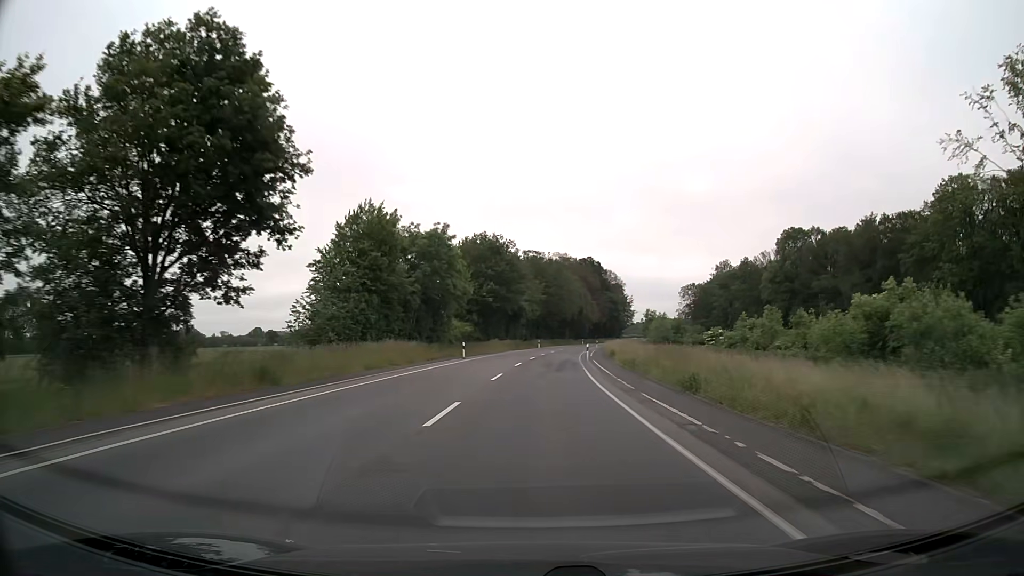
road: secondary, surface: asphalt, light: Day
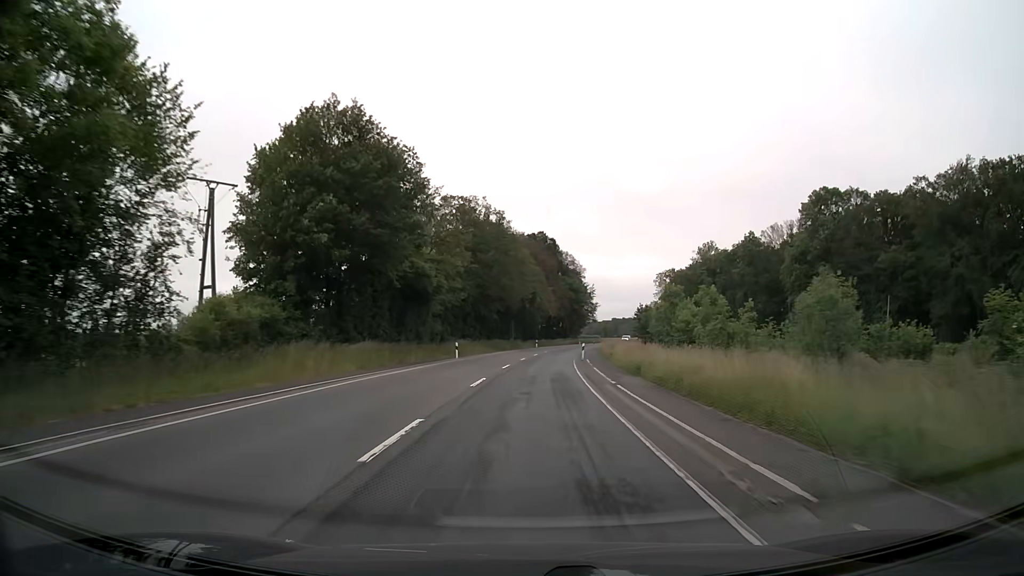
(+2.3, +50.6) m; +5°
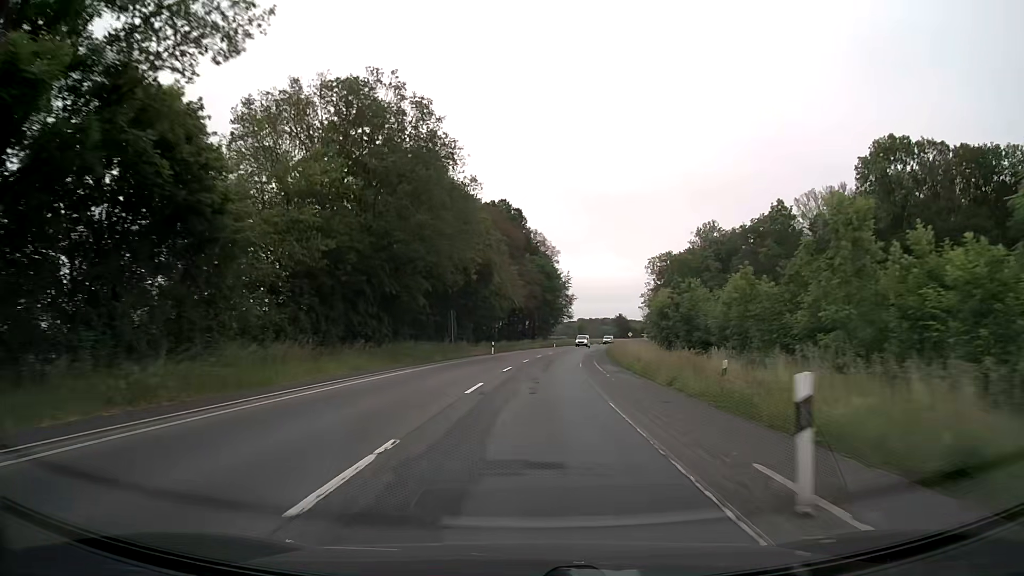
(+1.1, +38.0) m; +3°
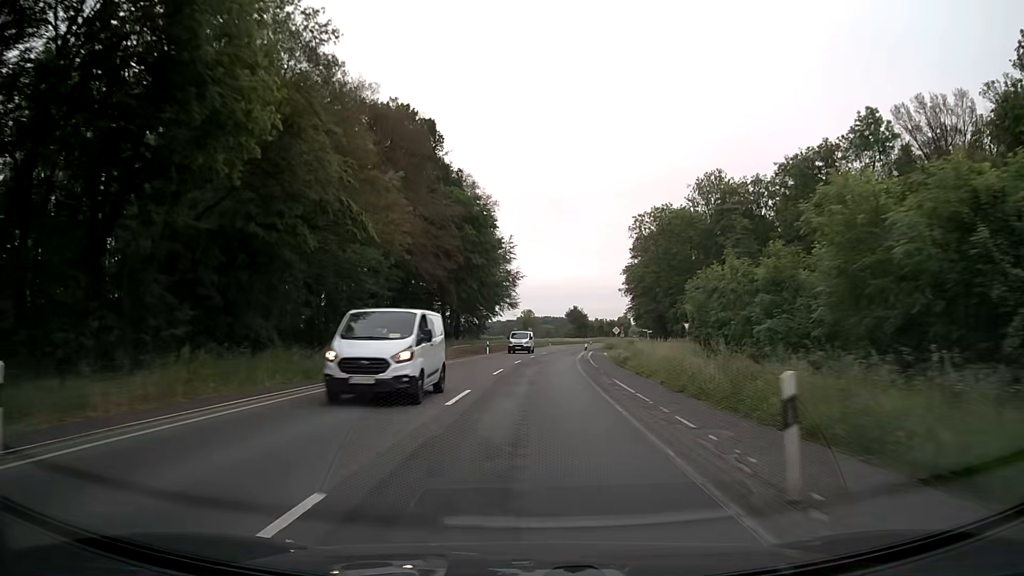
(+2.3, +50.6) m; +5°
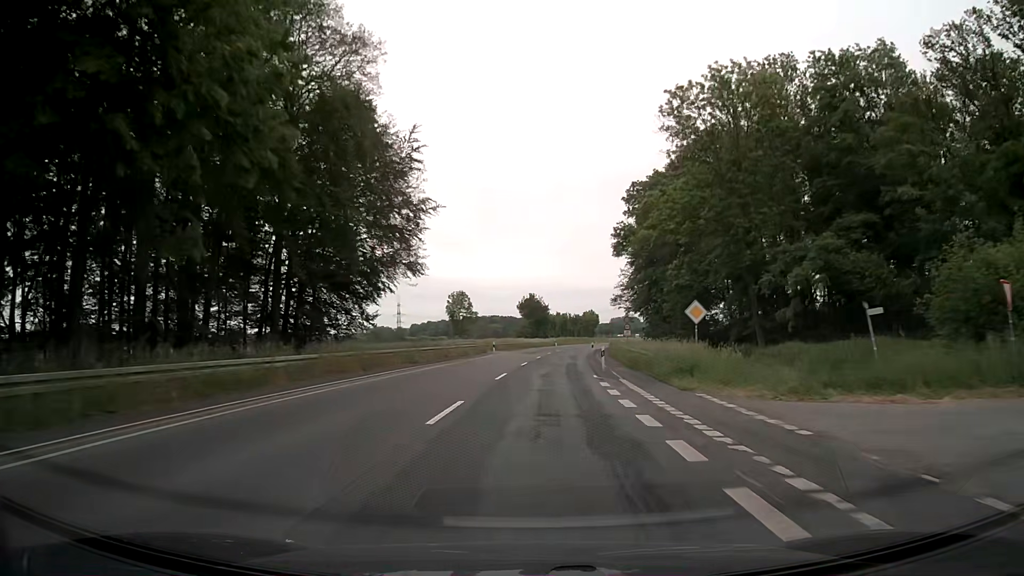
(+1.8, +50.7) m; +4°
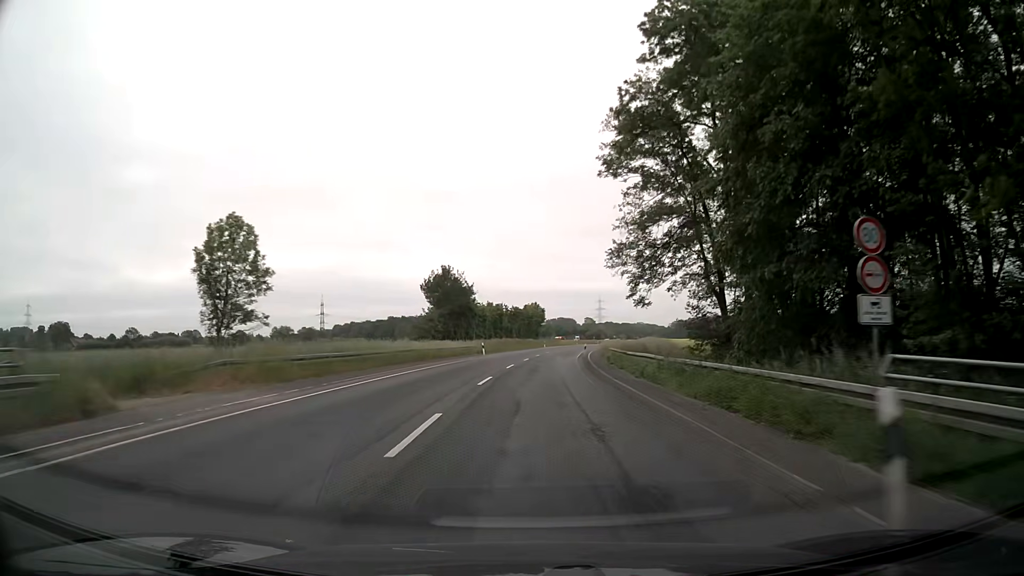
(+2.5, +50.6) m; +5°
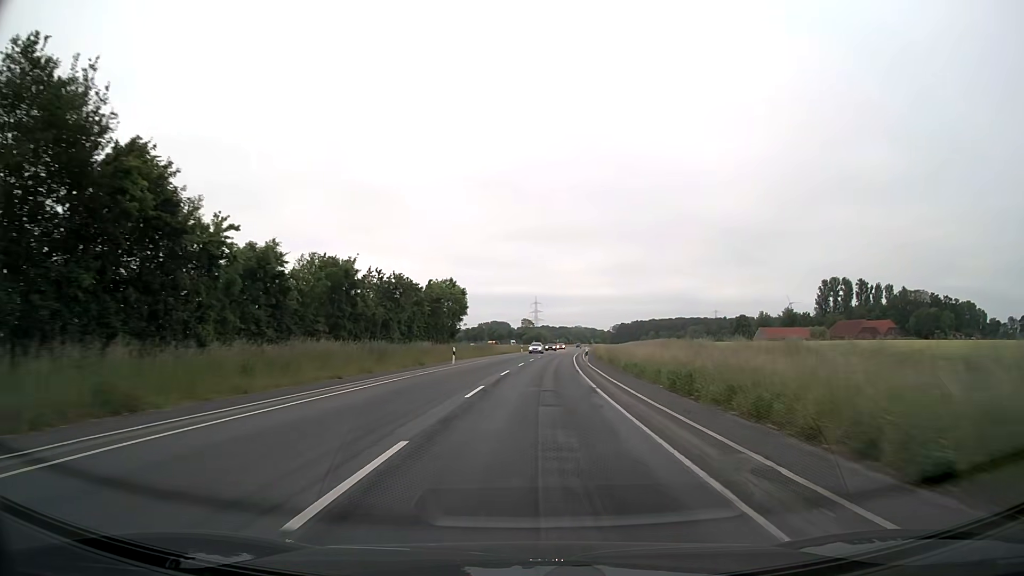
(+3.4, +63.2) m; +6°
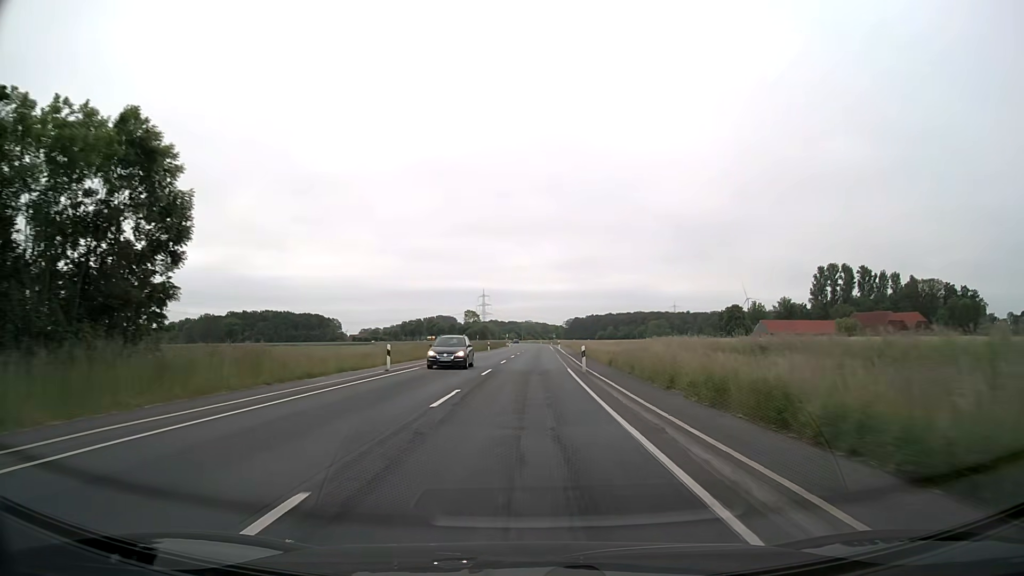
(+2.7, +63.3) m; +4°
(0, +10) (0, +20) (0, +30) (0, +40) (+1, +50) (+1, +60) (+1, +70) (+1, +80) (+1, +90) (+2, +100) m
